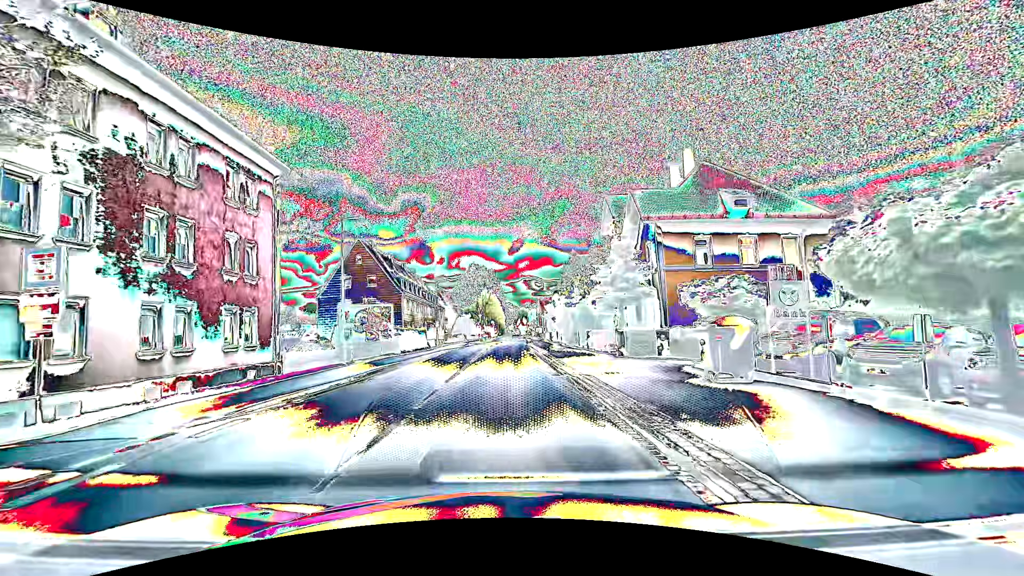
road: primary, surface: asphalt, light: Day
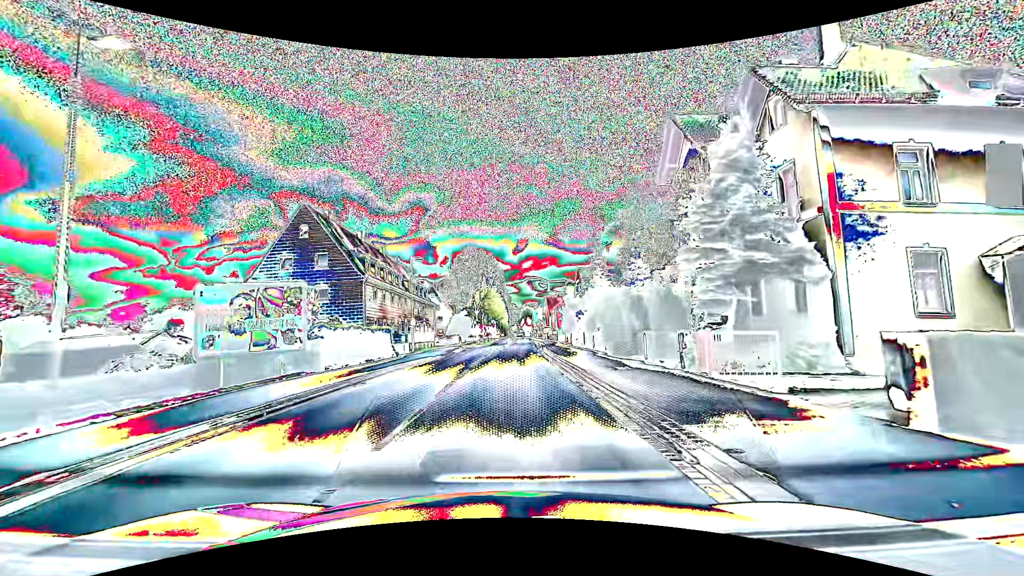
(+0.1, +16.9) m; 0°
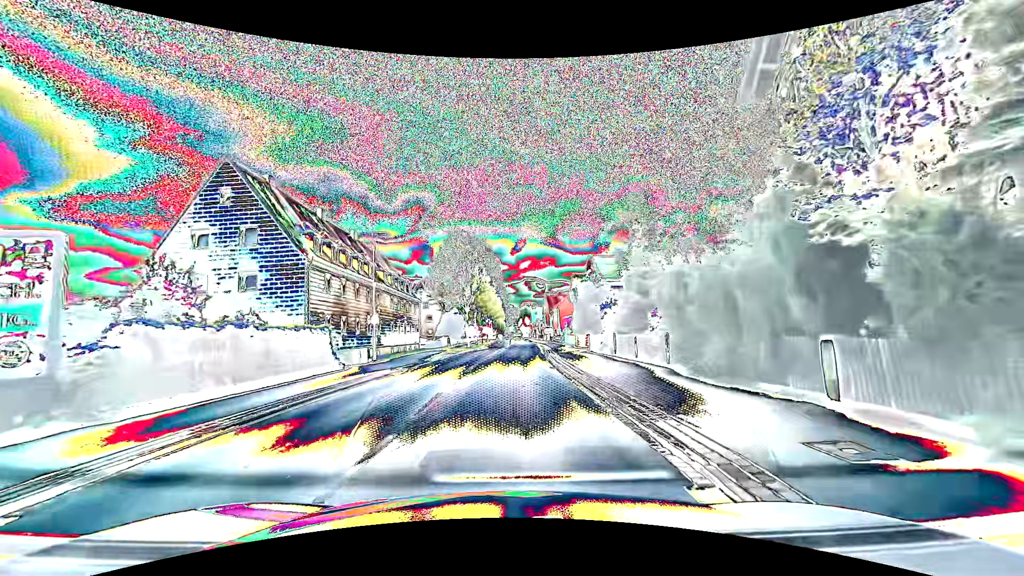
(0.0, +11.3) m; 0°
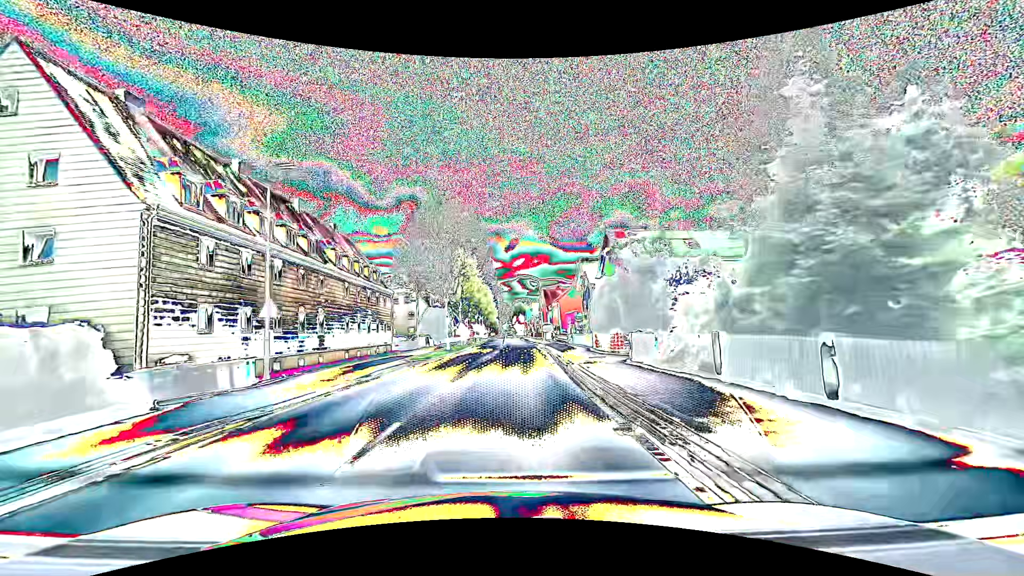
(0.0, +12.9) m; +1°
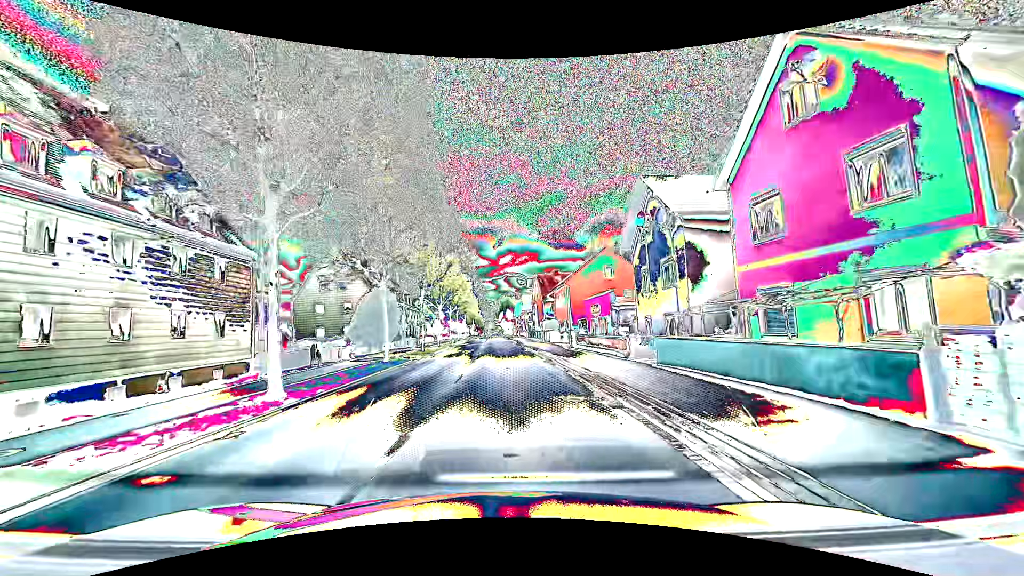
(+0.3, +28.4) m; +1°
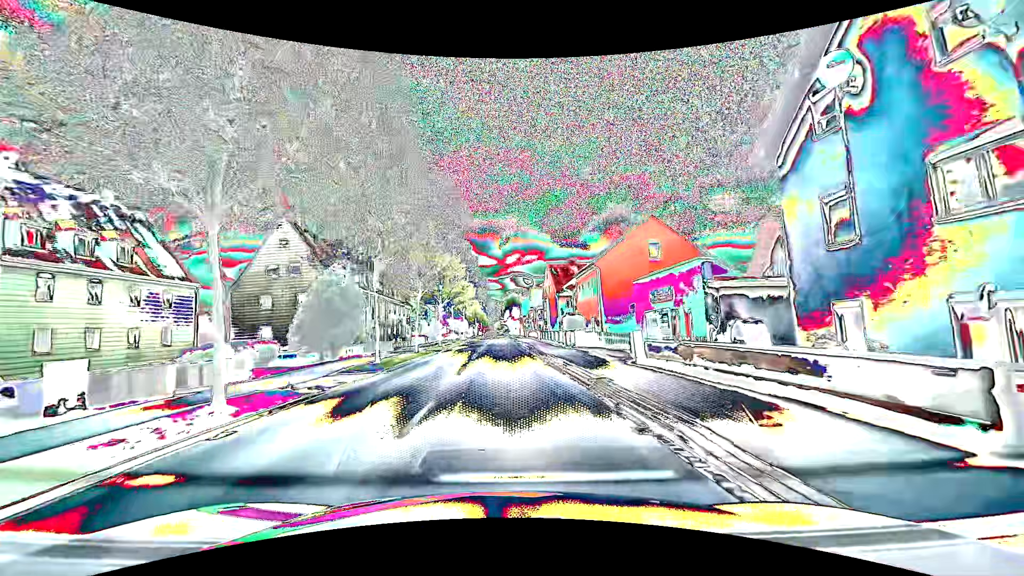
(-0.1, +14.9) m; -2°
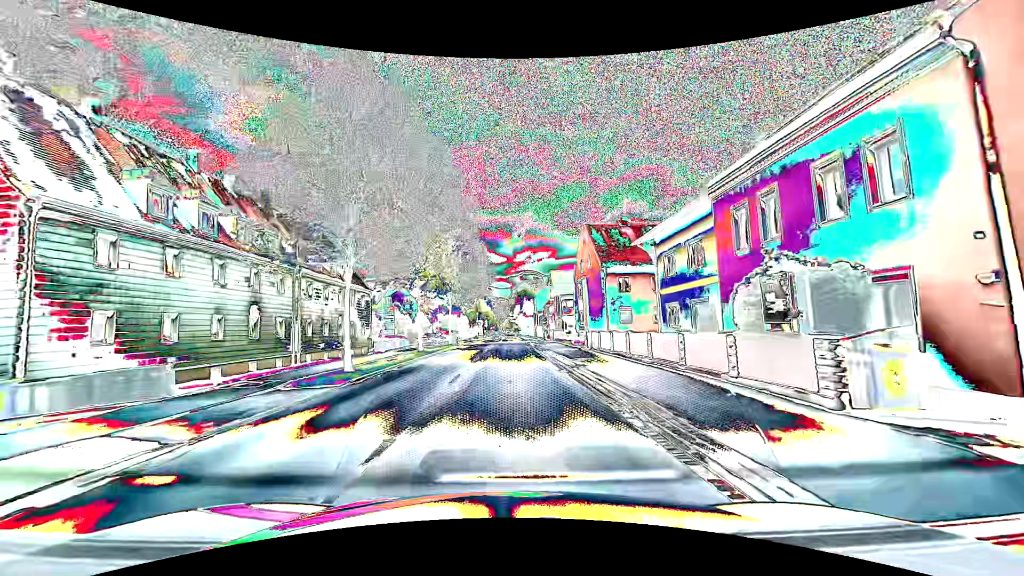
(+0.1, +30.6) m; 0°
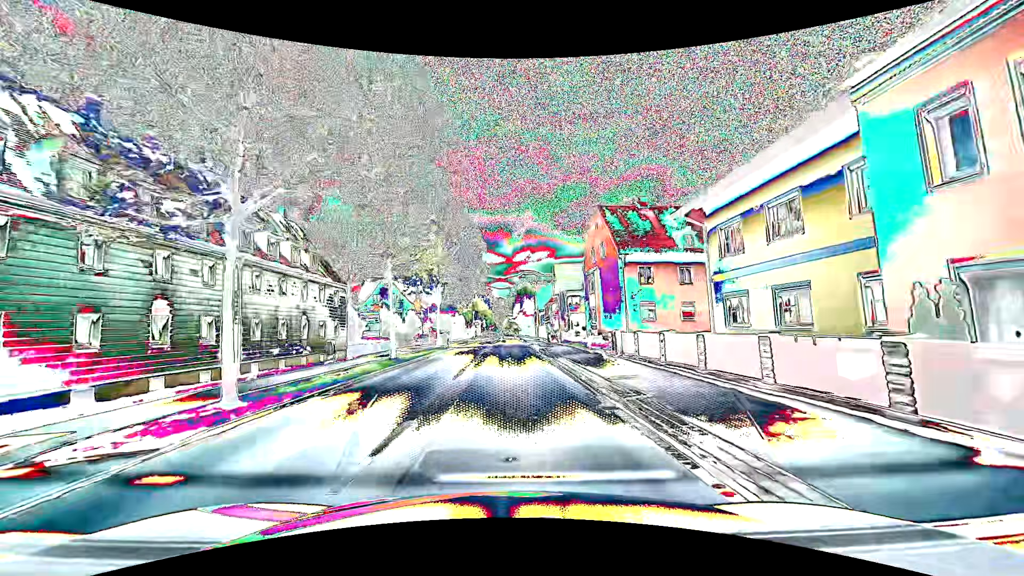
(0.0, +7.8) m; 0°
(0, +10) (0, +20) (0, +30) (0, +40) (0, +50) (0, +60) (-1, +70) (-1, +80) (-1, +90) (-1, +100) m
